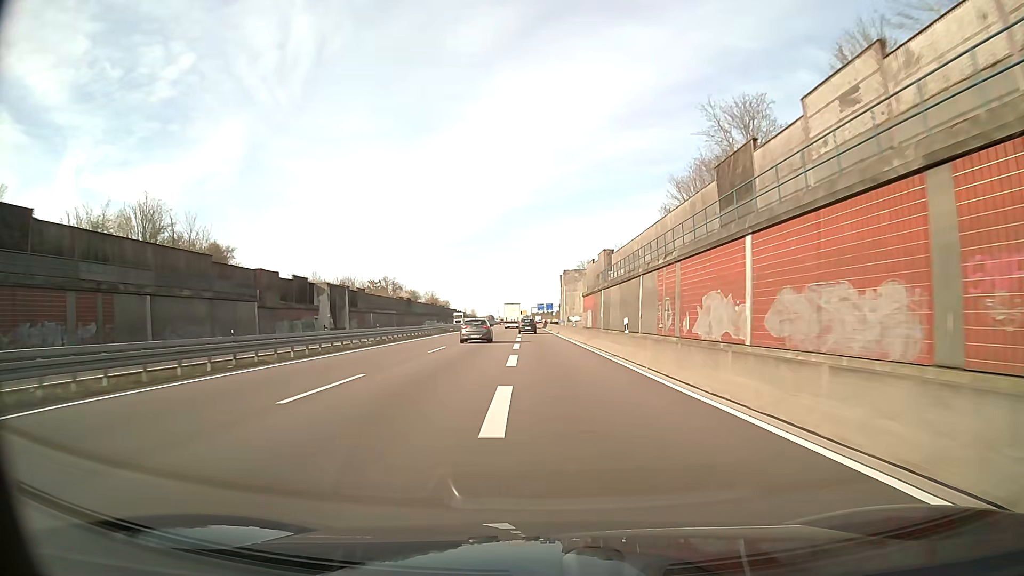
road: trunk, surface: asphalt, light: Day
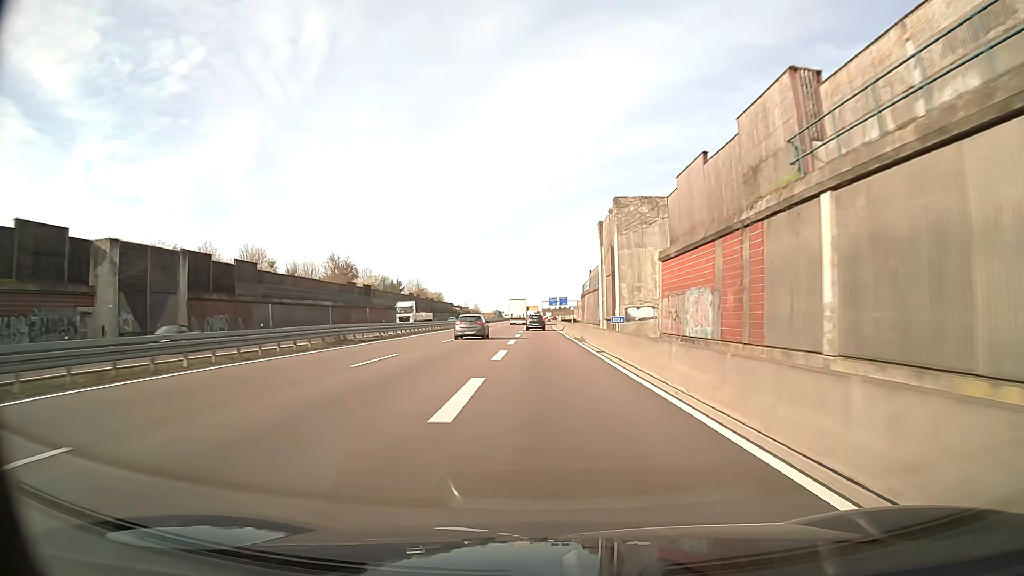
(-0.4, +47.3) m; -1°
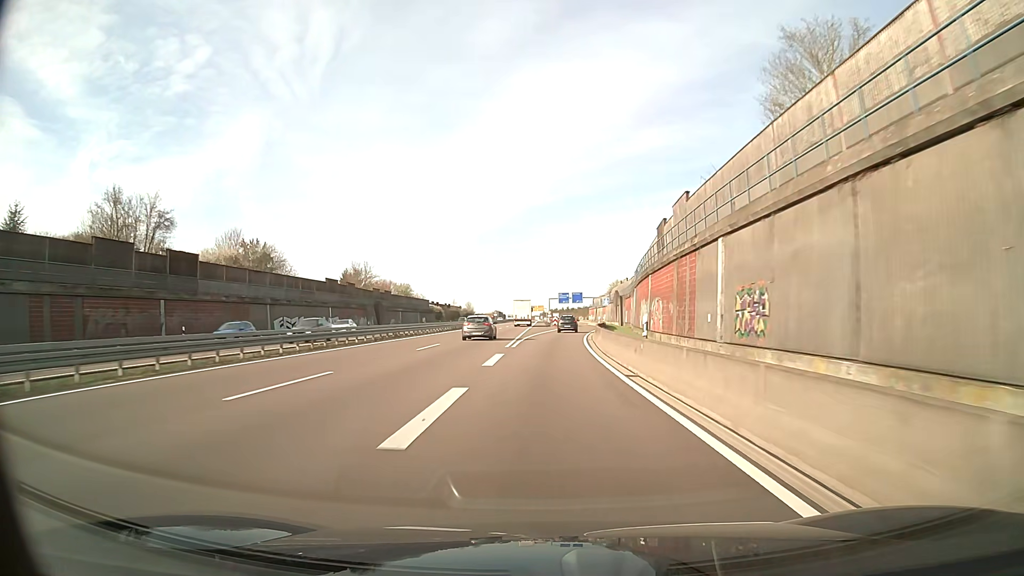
(-0.5, +61.6) m; -1°
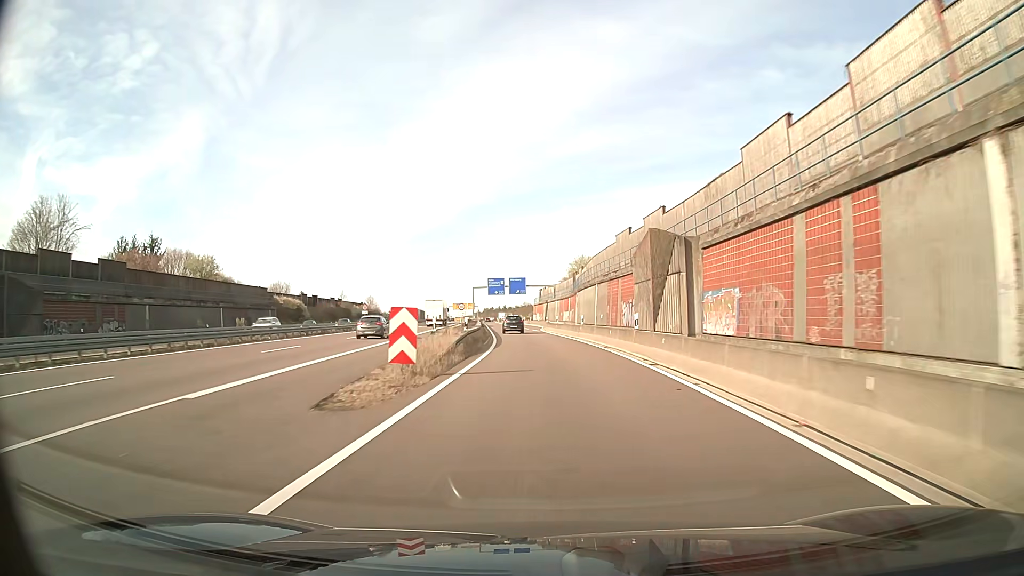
(+3.2, +74.7) m; +5°
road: motorway_link
(0, +10) (0, +20) (0, +30) (-1, +40) (-2, +50) (-2, +60) (-3, +70) (-4, +80) (-5, +90) (-6, +100) m
